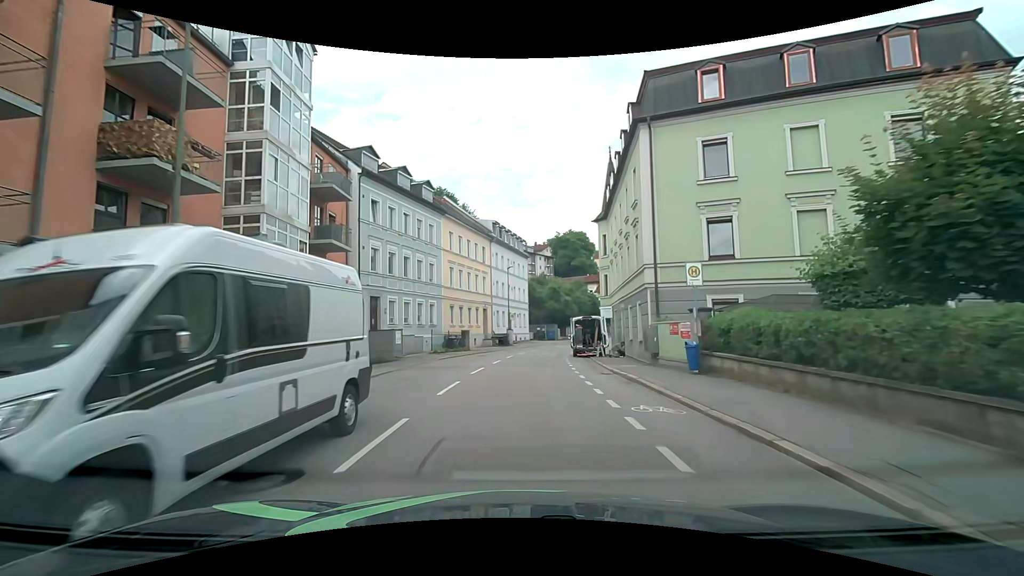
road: tertiary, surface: asphalt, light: Day
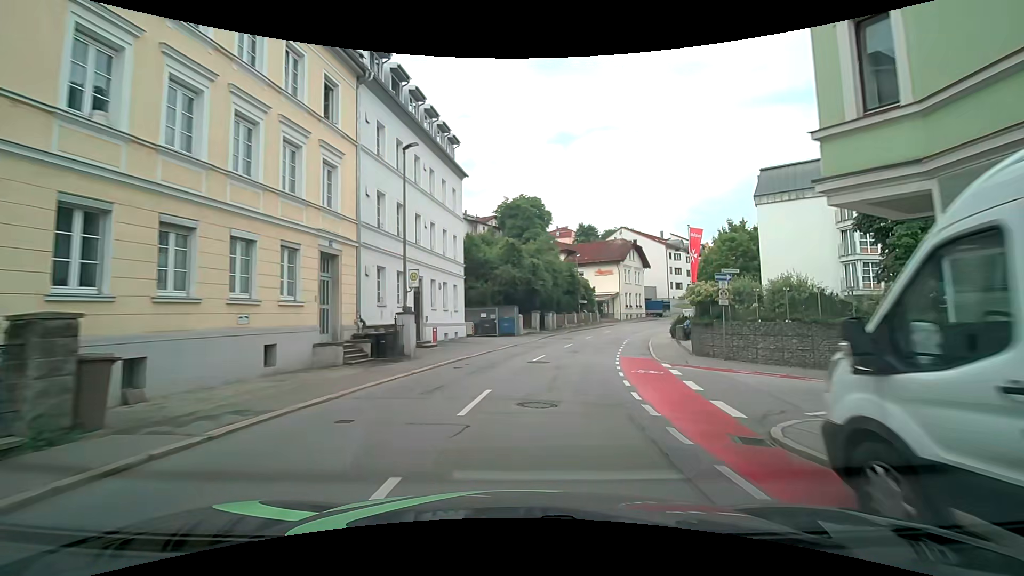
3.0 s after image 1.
(+0.8, +32.8) m; +6°
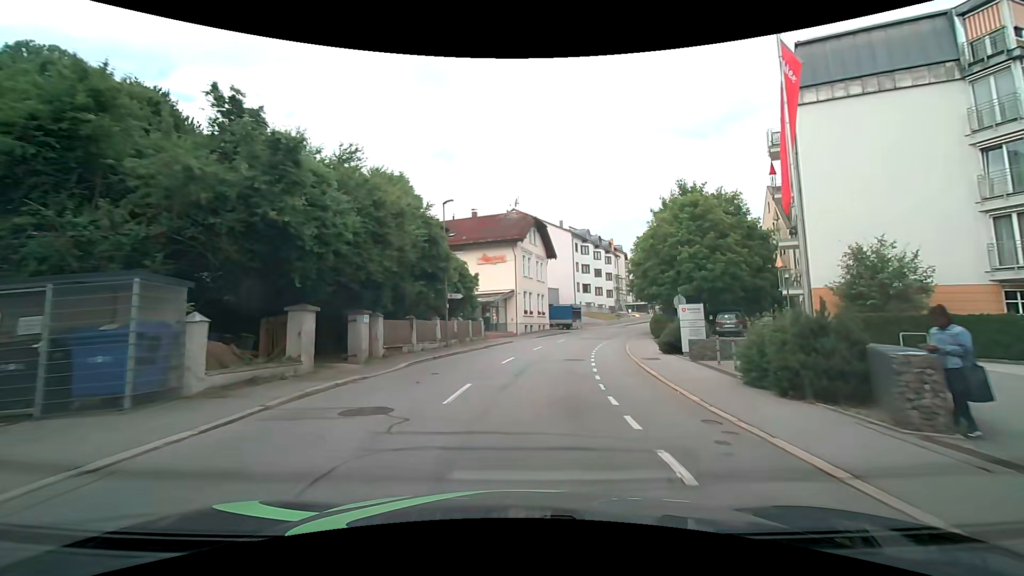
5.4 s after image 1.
(+3.7, +27.5) m; +14°
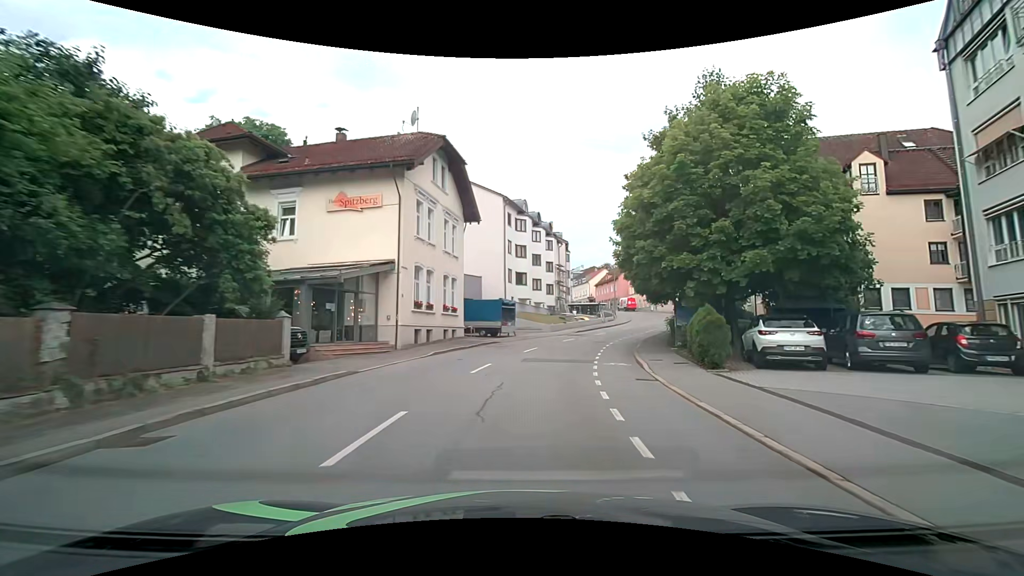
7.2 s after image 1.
(+1.6, +21.6) m; +9°
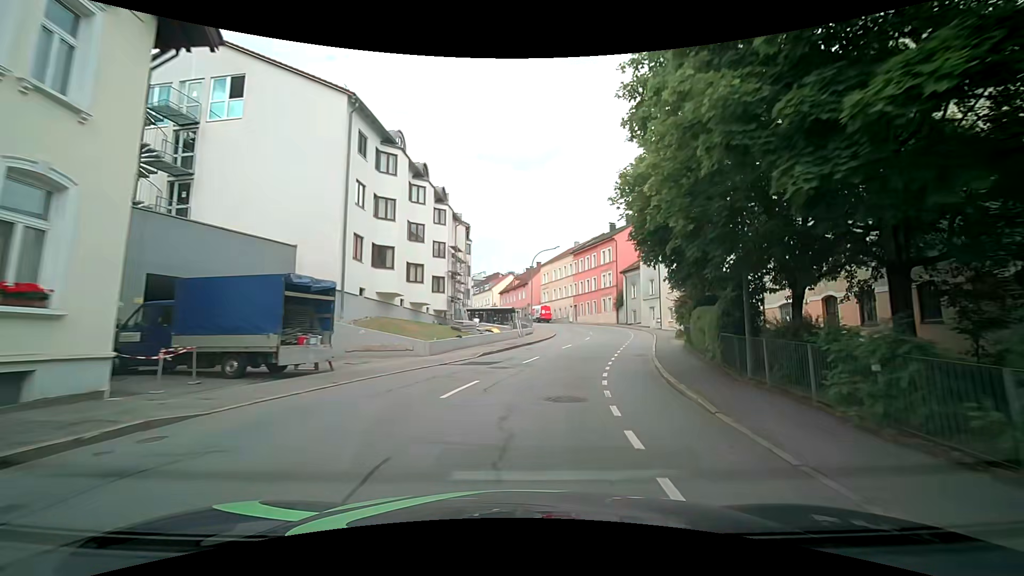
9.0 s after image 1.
(+2.1, +21.9) m; +12°
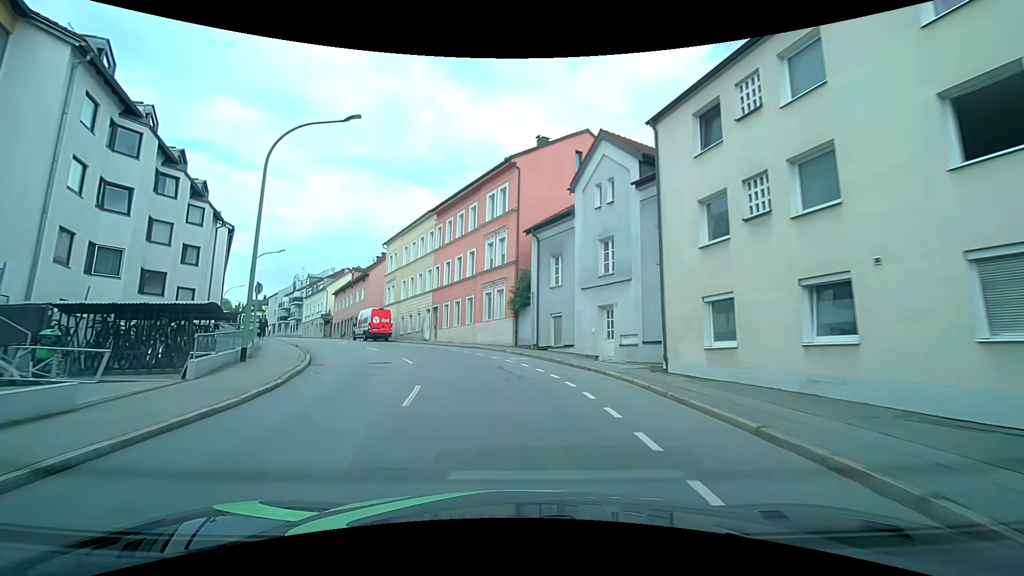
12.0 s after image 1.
(+6.2, +35.8) m; +12°
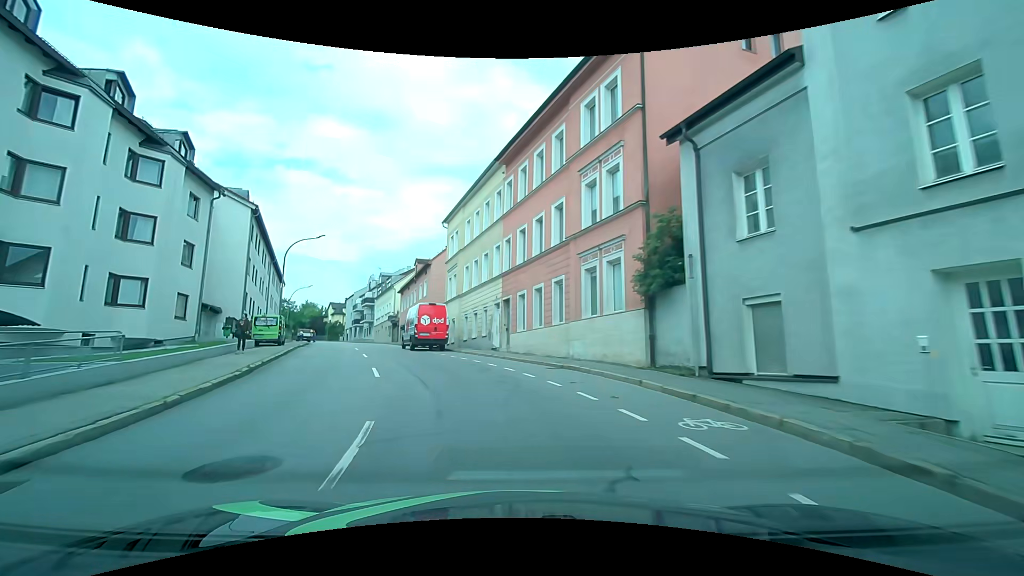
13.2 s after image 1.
(-1.0, +13.8) m; -10°
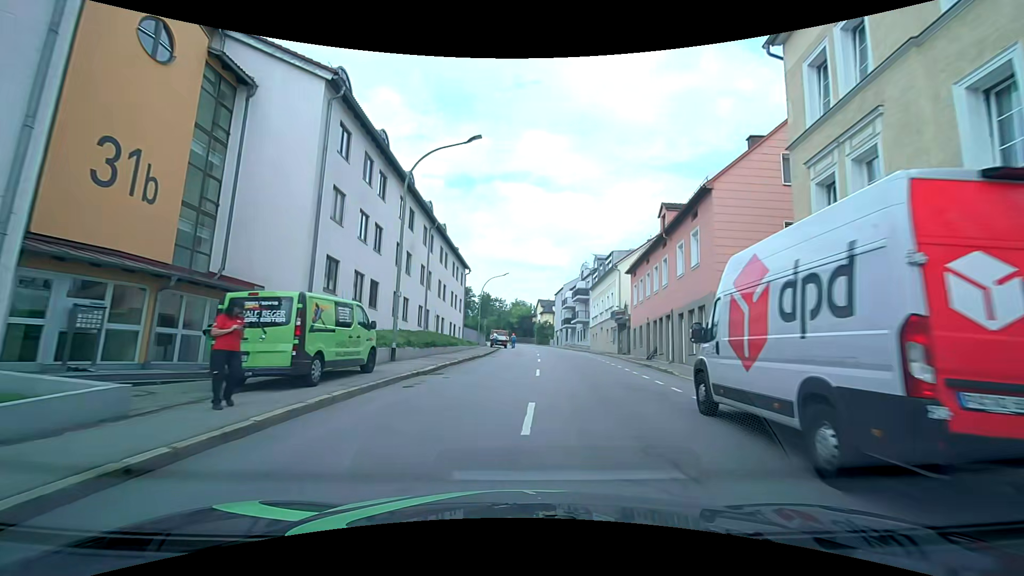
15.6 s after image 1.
(-6.5, +24.3) m; -25°
(0, +10) (+1, +20) (+2, +30) (+3, +40) (+4, +50) (+4, +60) (+3, +70) (+2, +80) (+1, +90) (-1, +100) m
